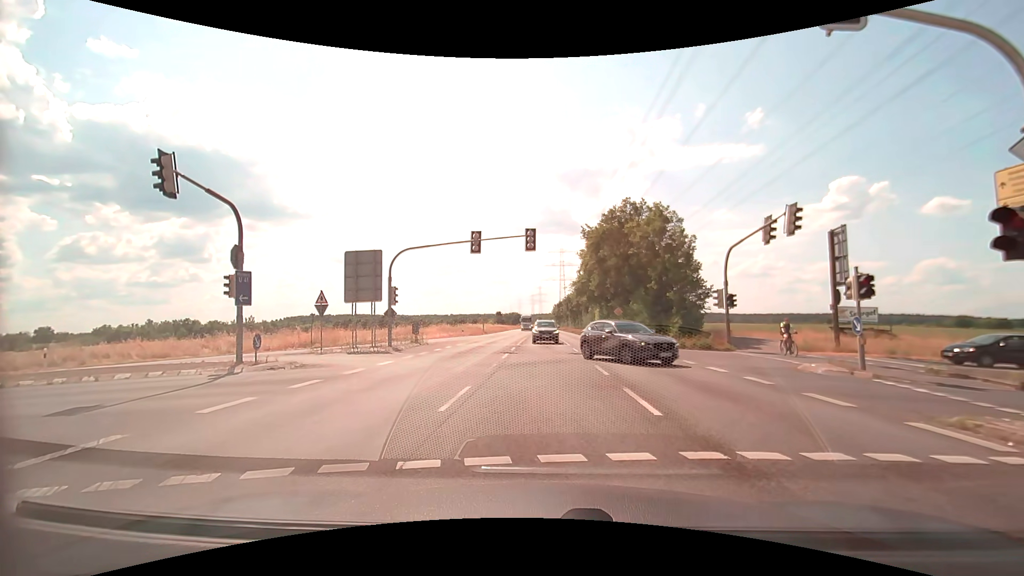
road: secondary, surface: asphalt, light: Day
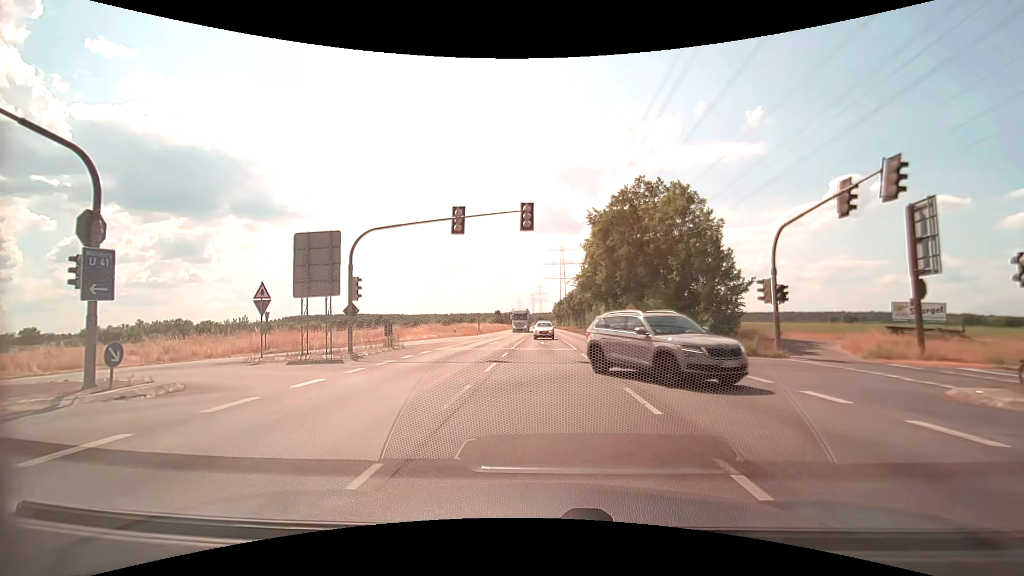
(+0.2, +6.3) m; +2°
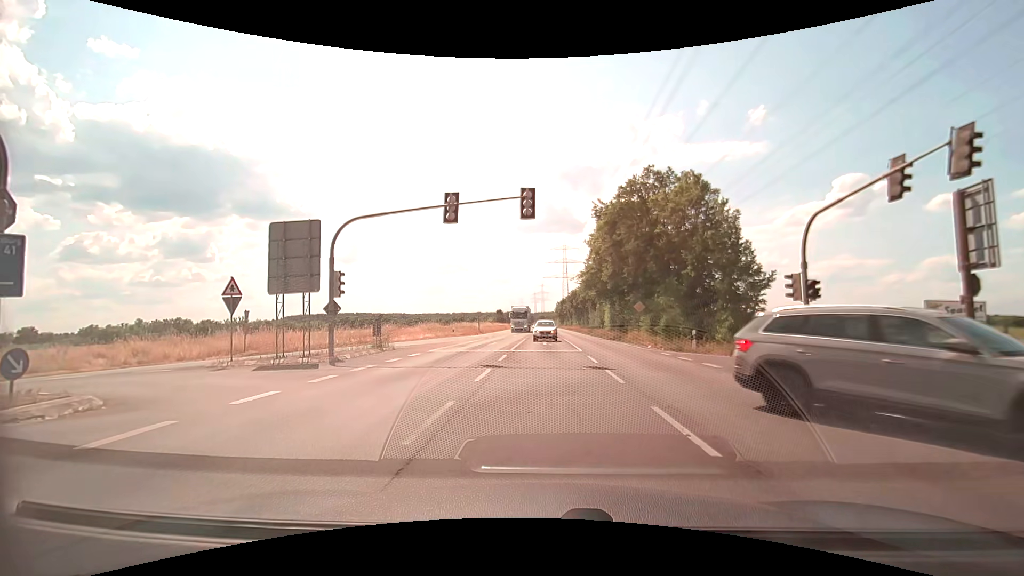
(0.0, +2.4) m; -1°
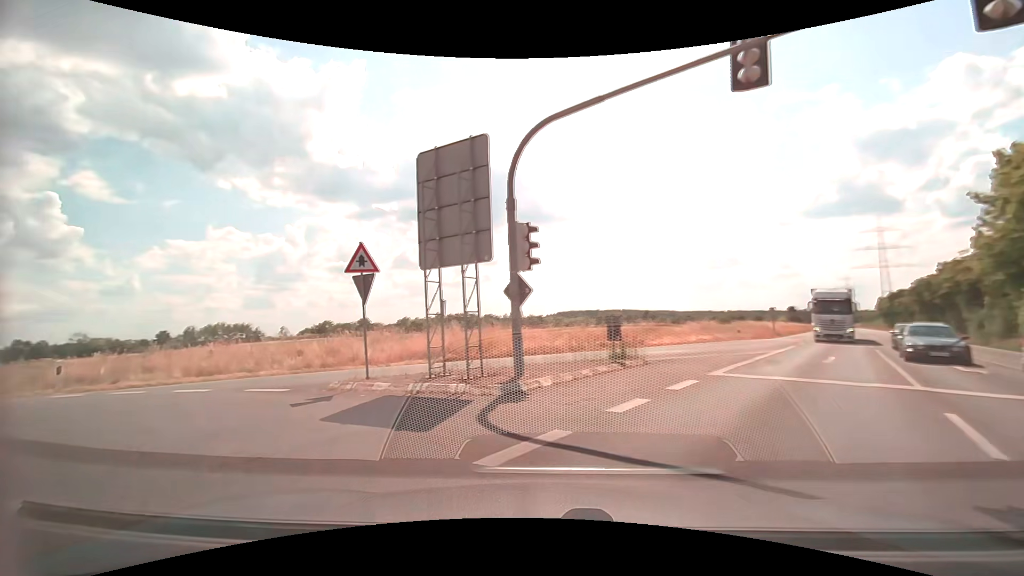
(-1.7, +11.2) m; -29°
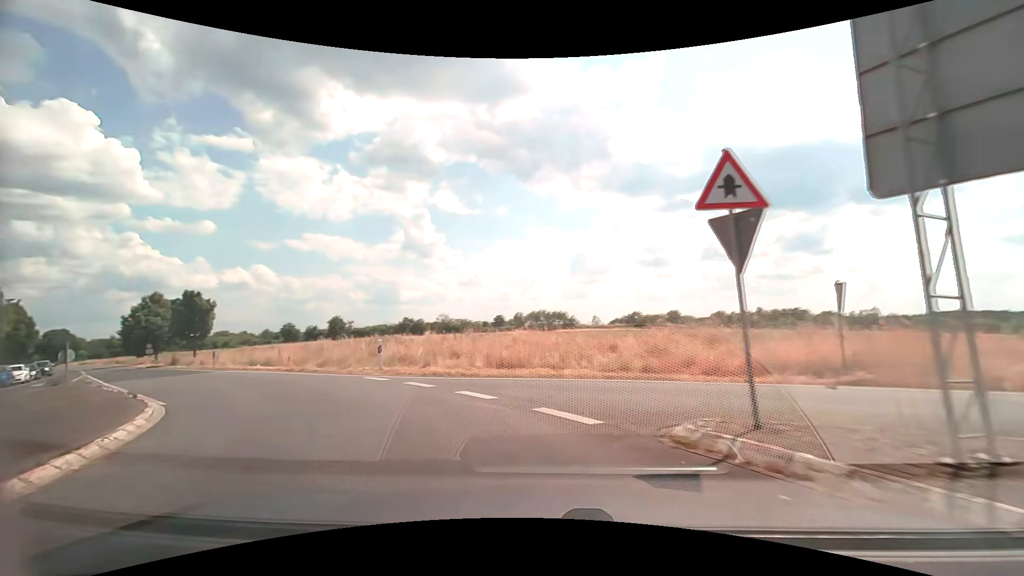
(-1.8, +6.0) m; -33°
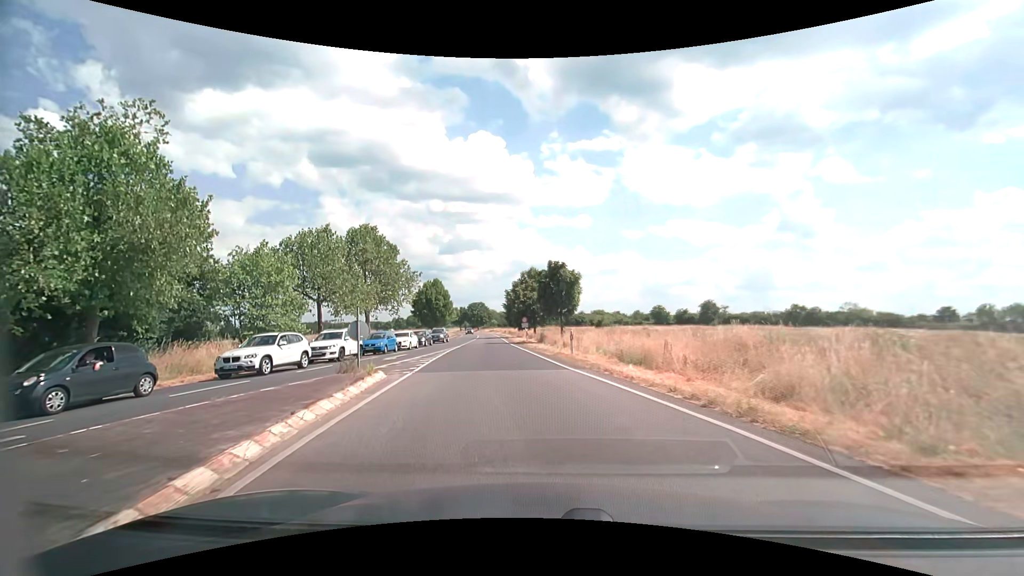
(-6.4, +13.2) m; -41°
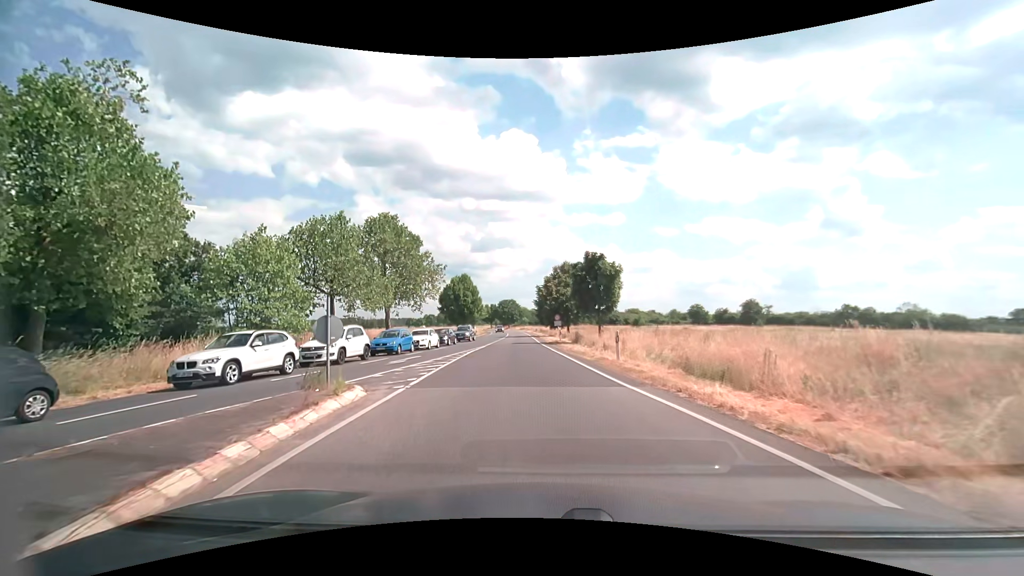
(-0.2, +4.4) m; -4°
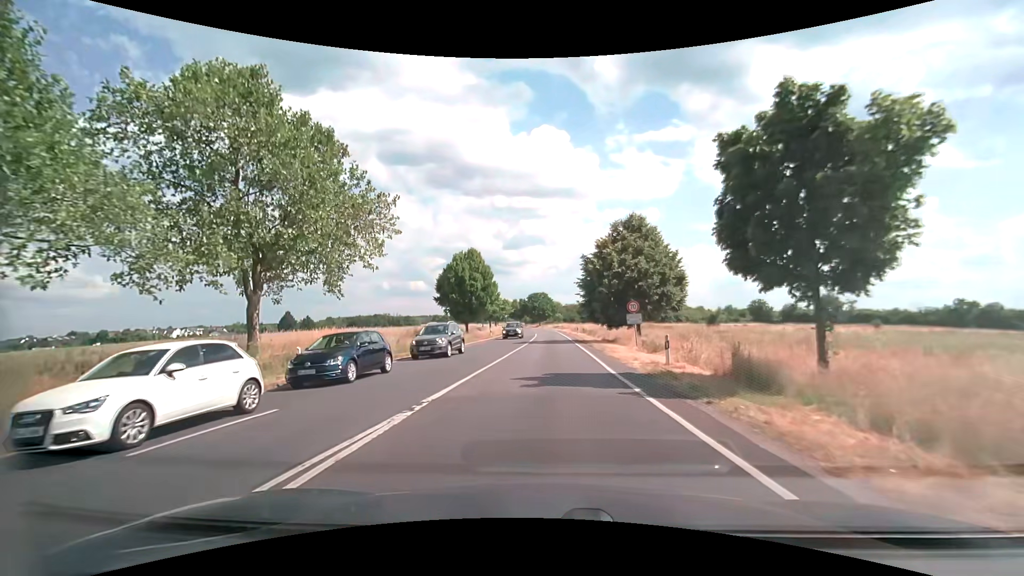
(-1.1, +27.3) m; -3°
(0, +10) (0, +20) (0, +30) (0, +40) (+1, +50) (+1, +60) (0, +70) (0, +80) (0, +90) (-1, +100) m
